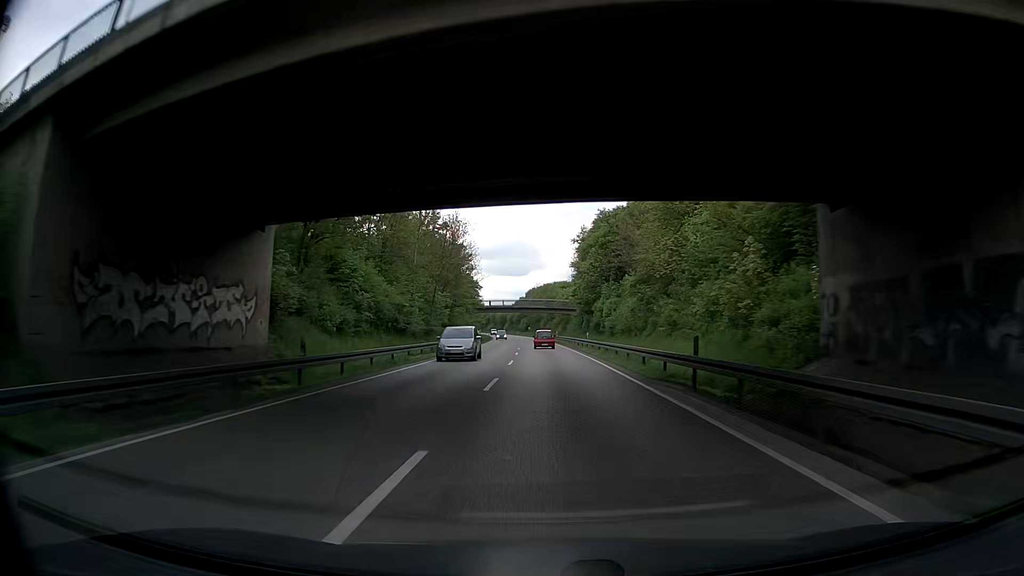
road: trunk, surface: asphalt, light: Day
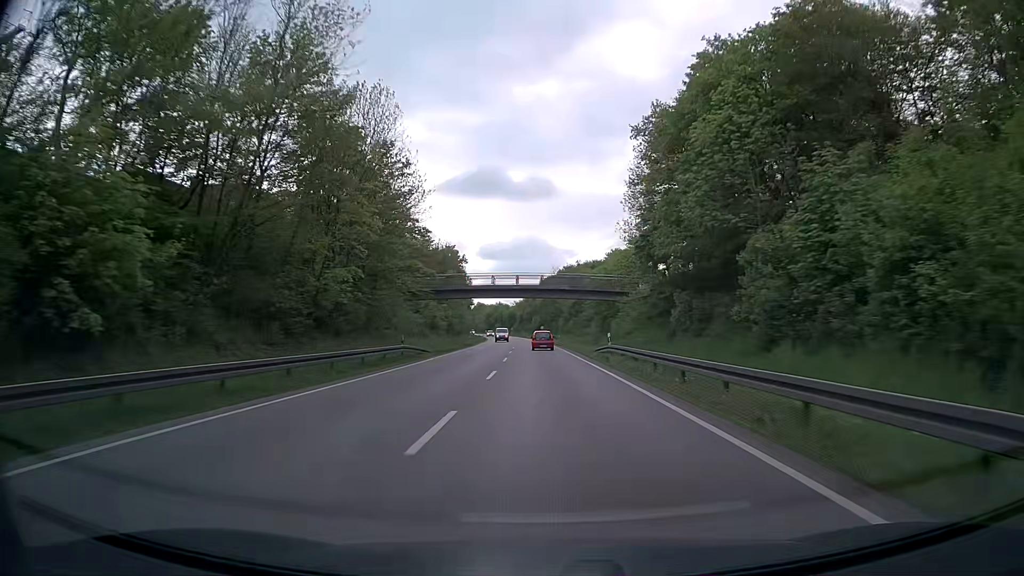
(-0.5, +56.1) m; -1°
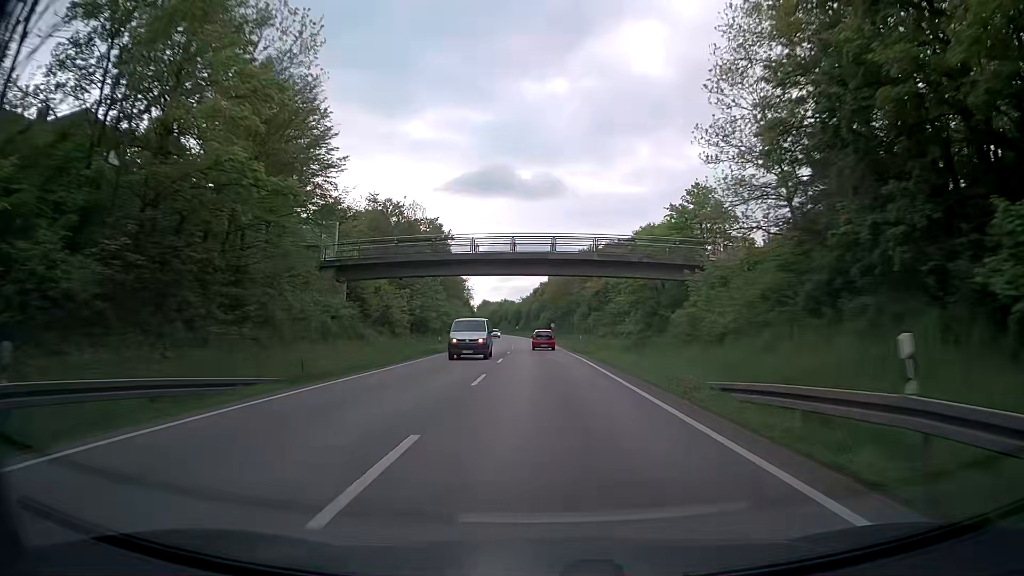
(-0.1, +26.9) m; -1°
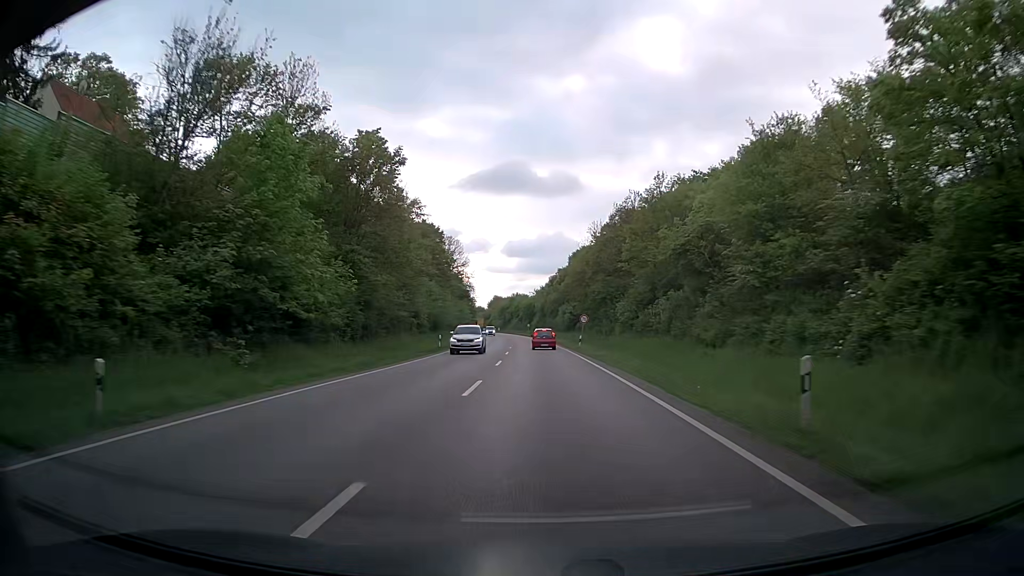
(-0.4, +38.8) m; -1°
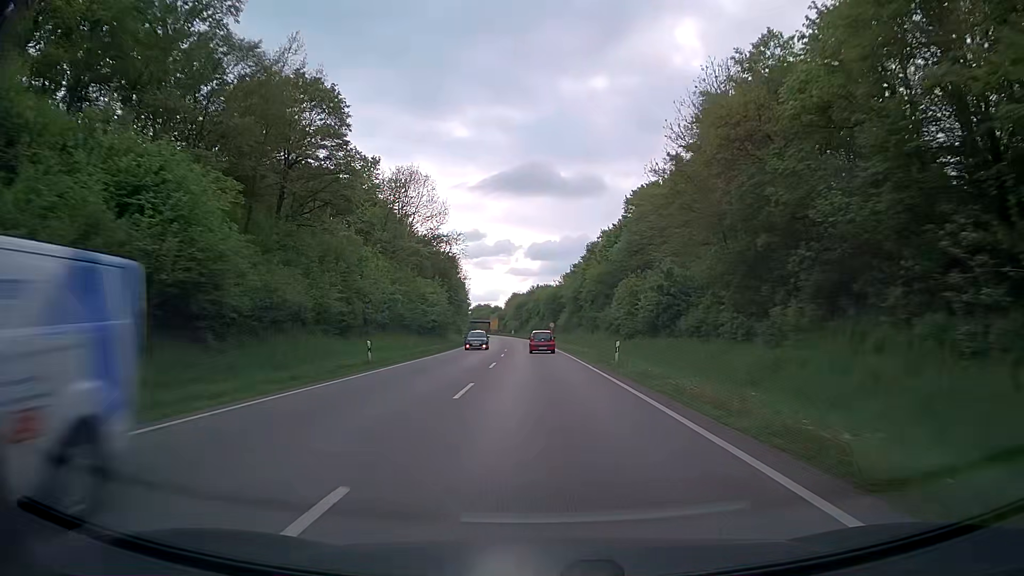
(-1.3, +60.2) m; -2°
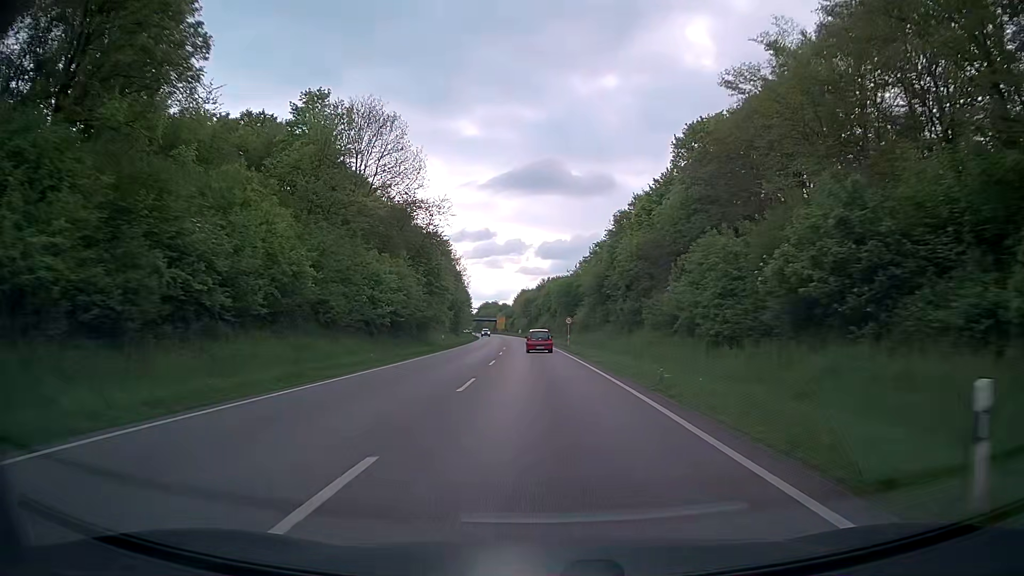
(-0.2, +22.7) m; -1°
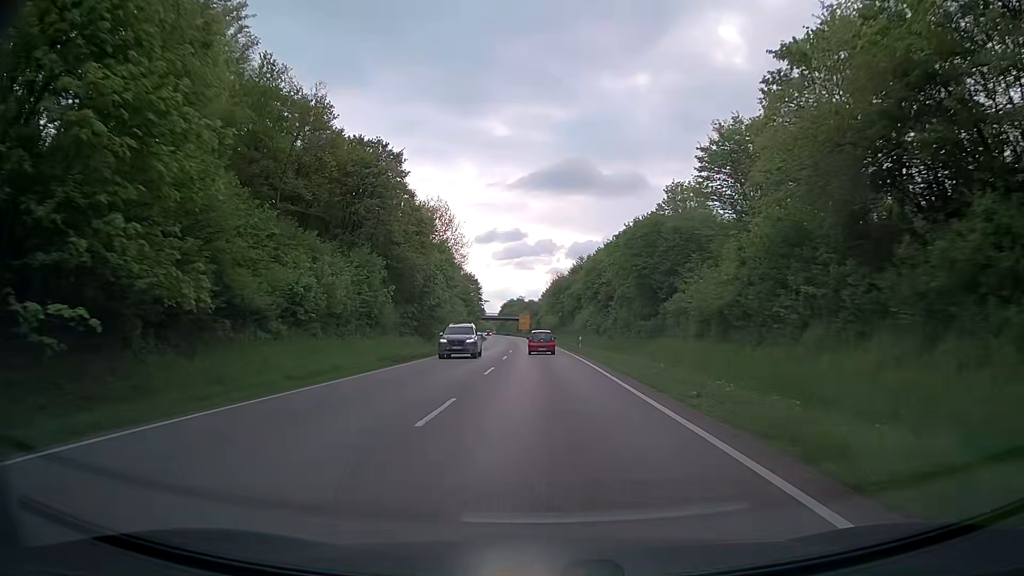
(-1.1, +53.5) m; -3°
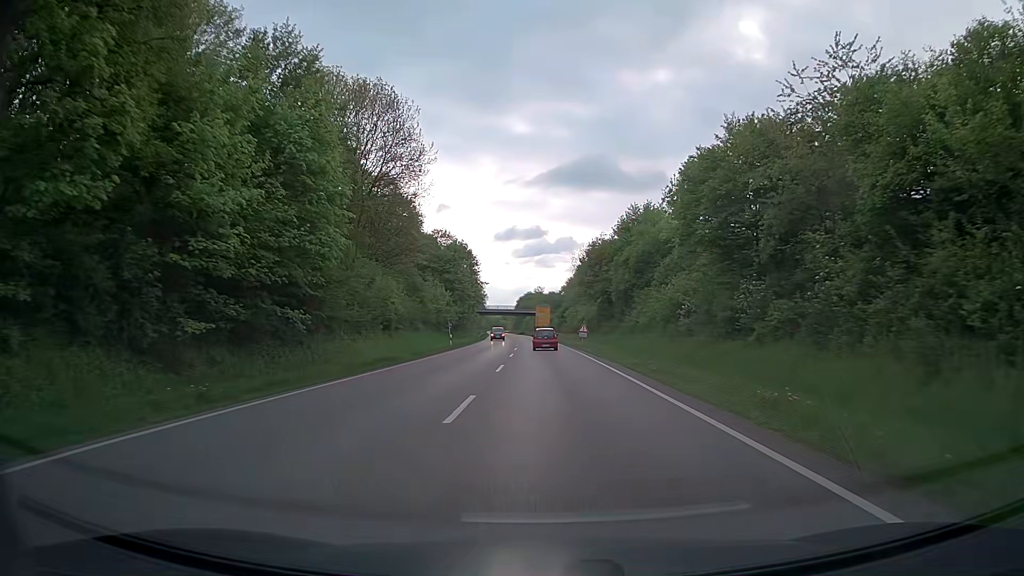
(-0.8, +47.7) m; -2°
(0, +10) (0, +20) (0, +30) (0, +40) (-1, +50) (-1, +60) (-1, +70) (-2, +80) (-2, +90) (-3, +100) m
